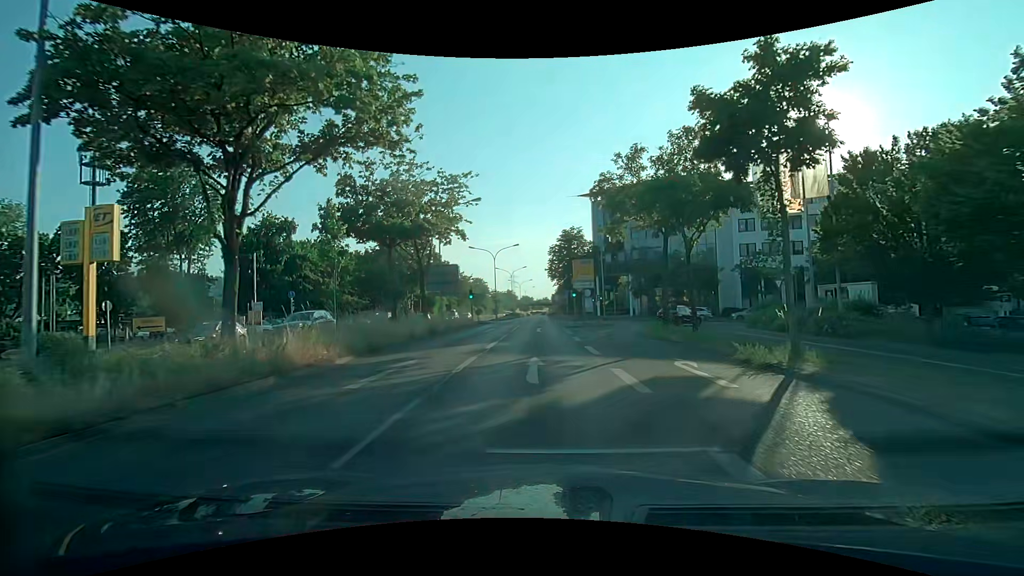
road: primary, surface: asphalt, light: Day
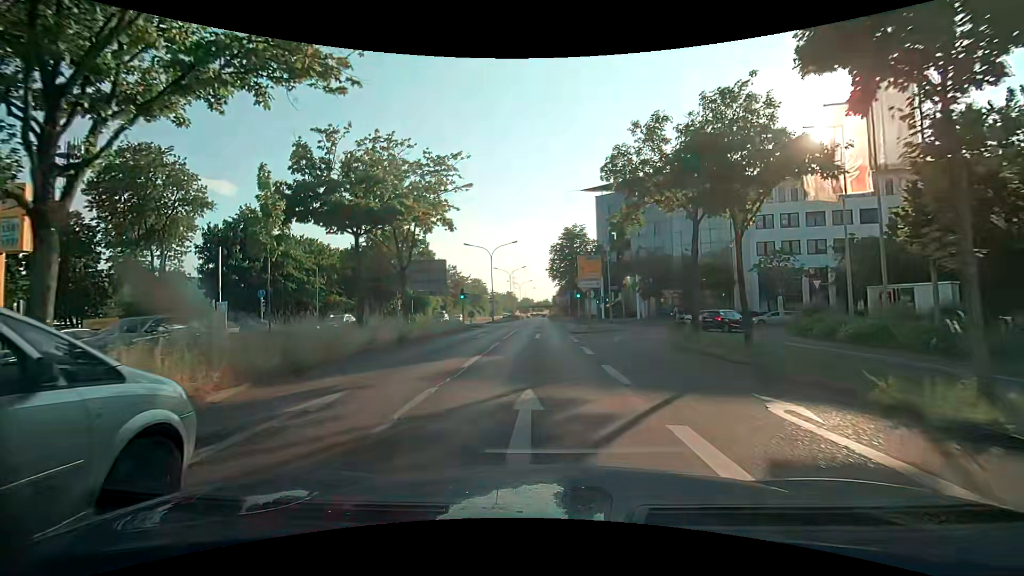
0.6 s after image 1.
(0.0, +4.9) m; 0°
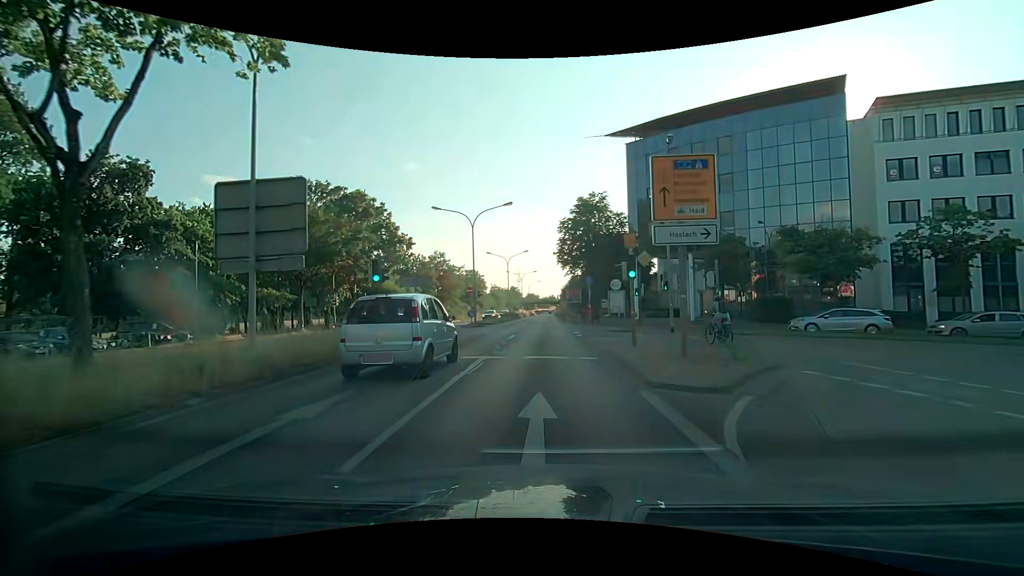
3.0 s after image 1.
(-0.3, +20.8) m; -1°
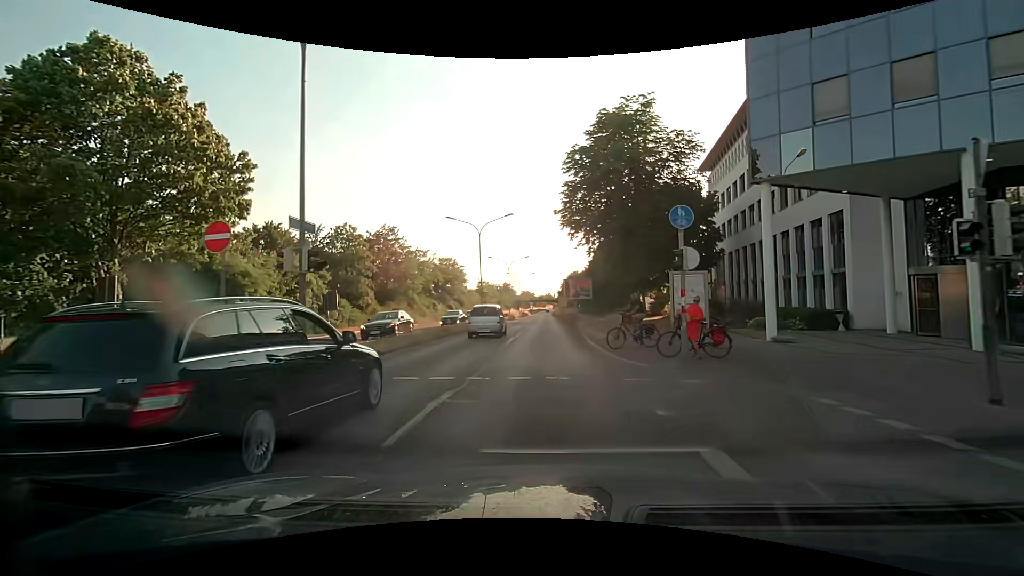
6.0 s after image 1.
(0.0, +28.8) m; 0°
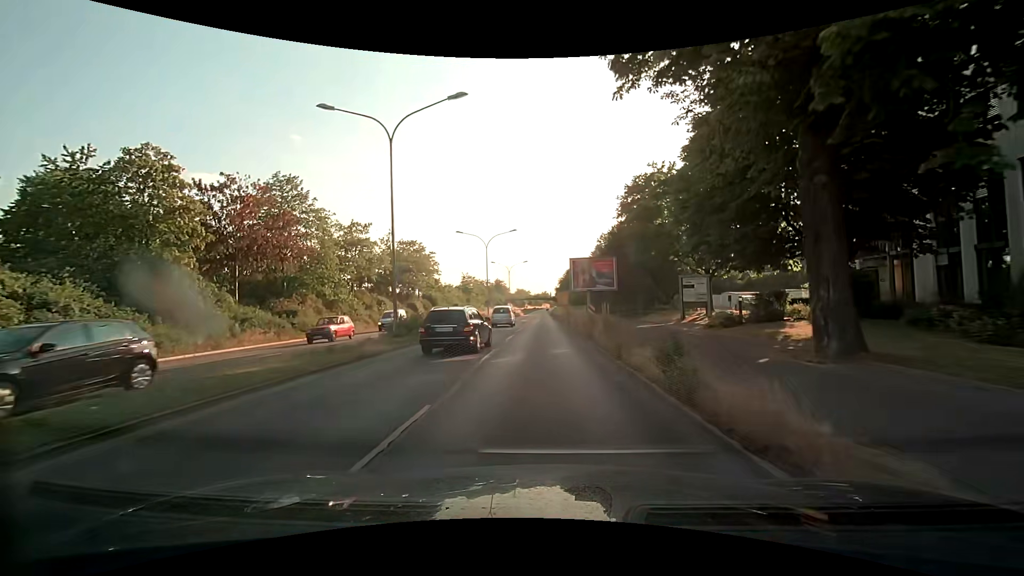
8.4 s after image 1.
(0.0, +26.1) m; 0°
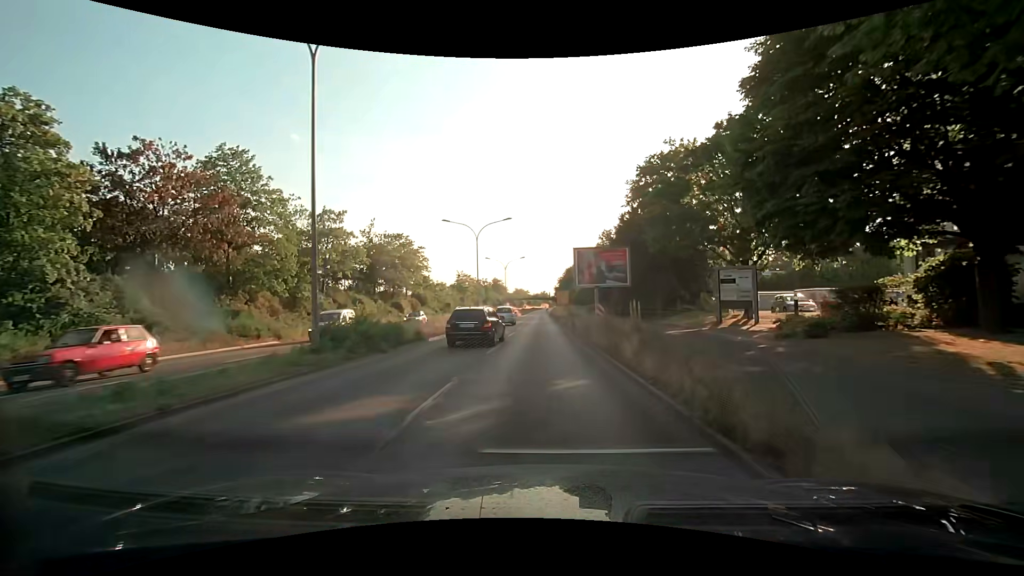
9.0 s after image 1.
(+0.1, +7.1) m; 0°
